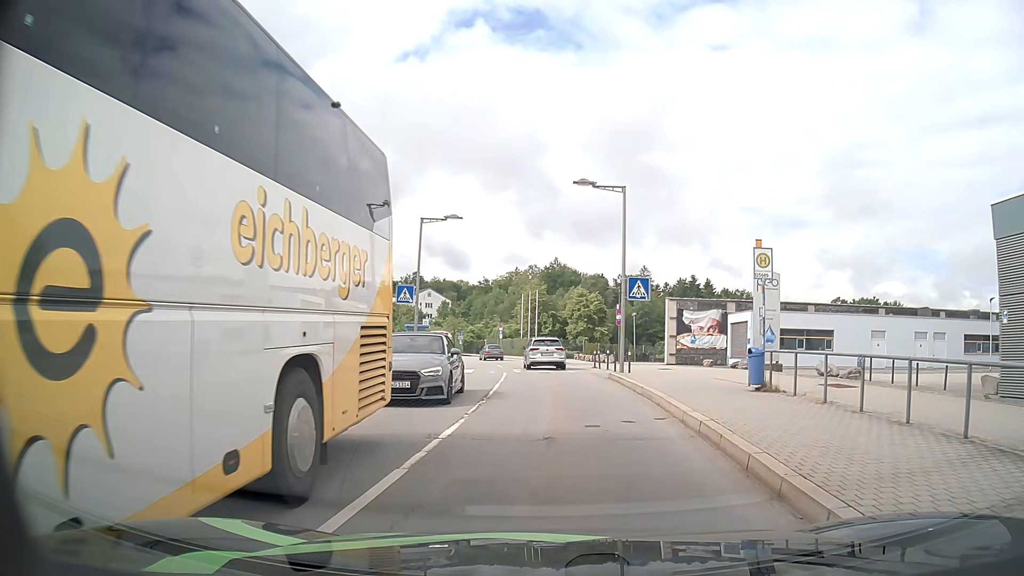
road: residential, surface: asphalt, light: Day
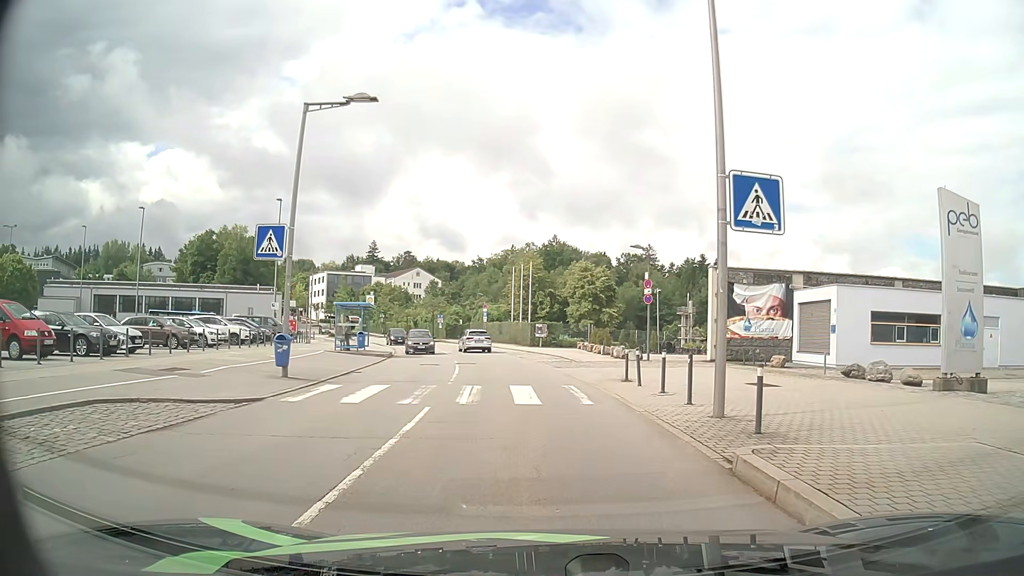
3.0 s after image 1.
(+0.1, +15.5) m; -1°
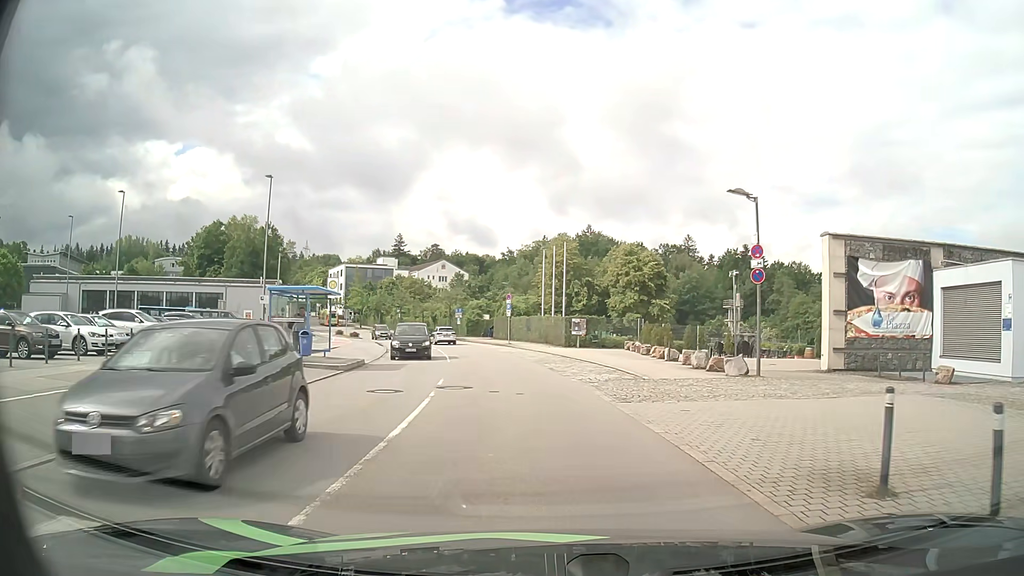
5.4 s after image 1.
(-0.3, +12.1) m; -2°
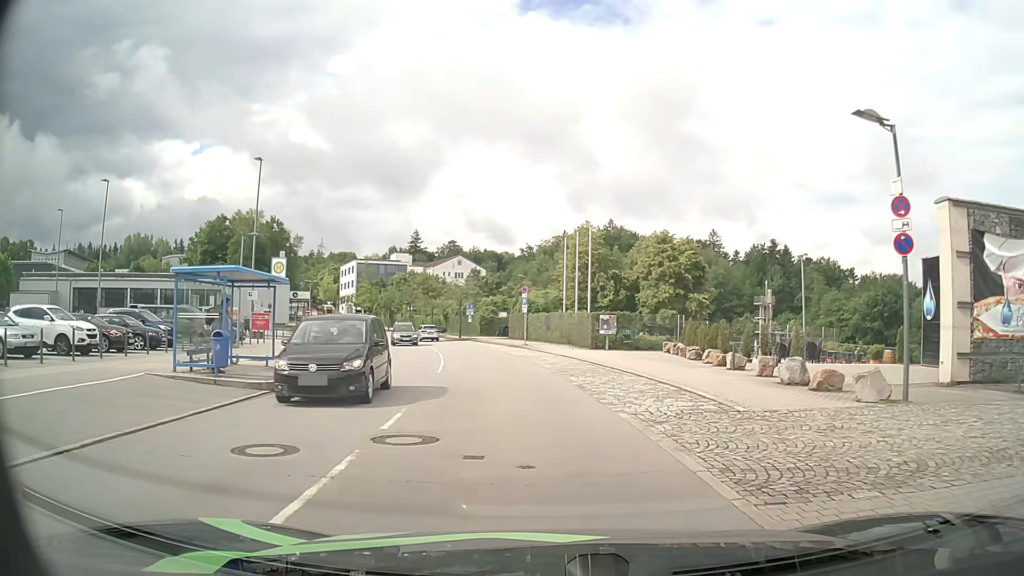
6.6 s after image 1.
(-0.1, +7.4) m; -1°
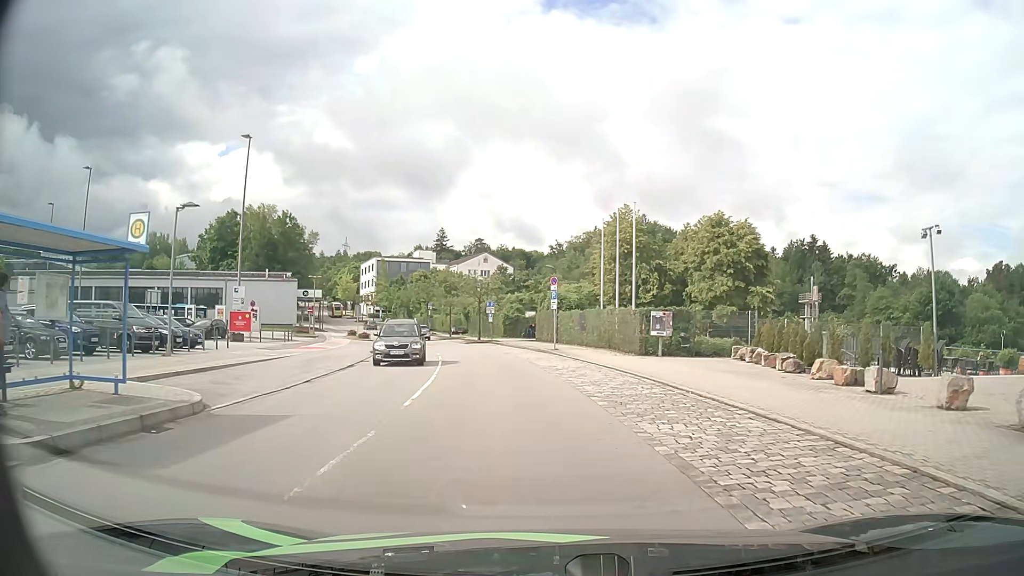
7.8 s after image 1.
(-0.2, +8.7) m; -3°
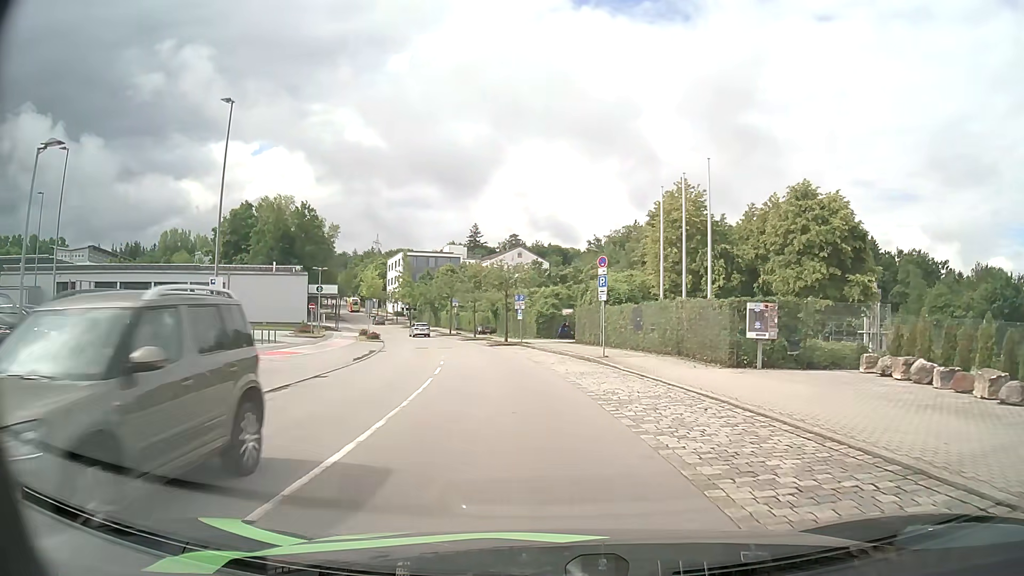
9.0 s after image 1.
(-0.2, +9.6) m; -3°
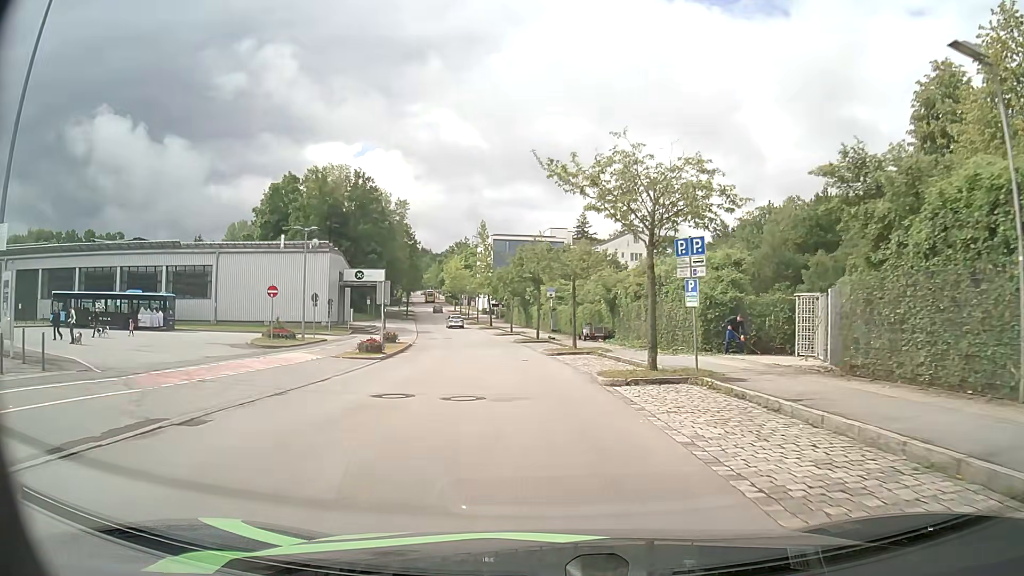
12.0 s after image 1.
(-2.2, +28.0) m; -9°
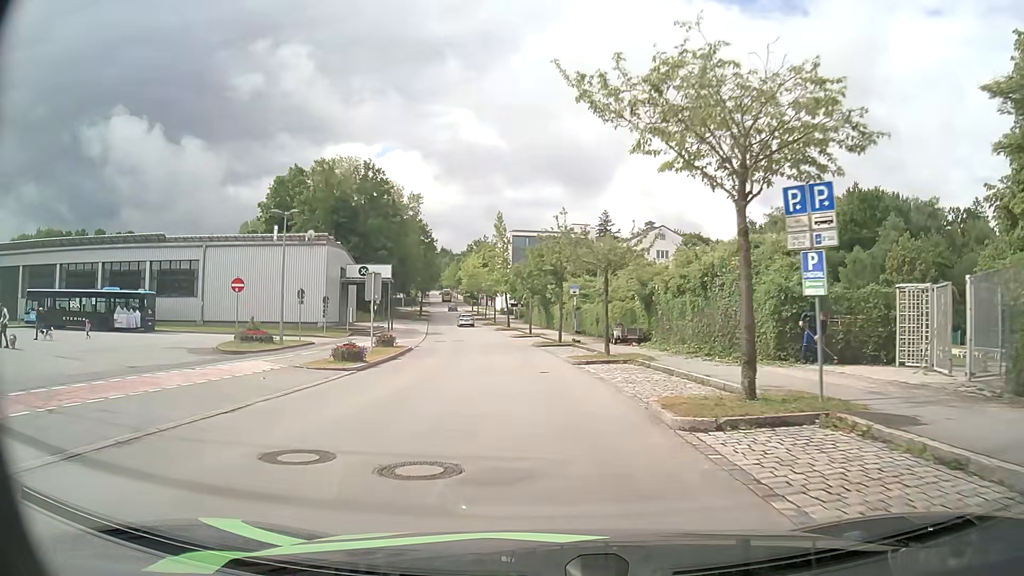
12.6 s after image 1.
(-0.1, +6.1) m; -2°
(0, +10) (-1, +20) (-2, +30) (-3, +40) (-4, +50) (-6, +60) (-7, +70) (-9, +79) (-11, +89) (-12, +99) m
